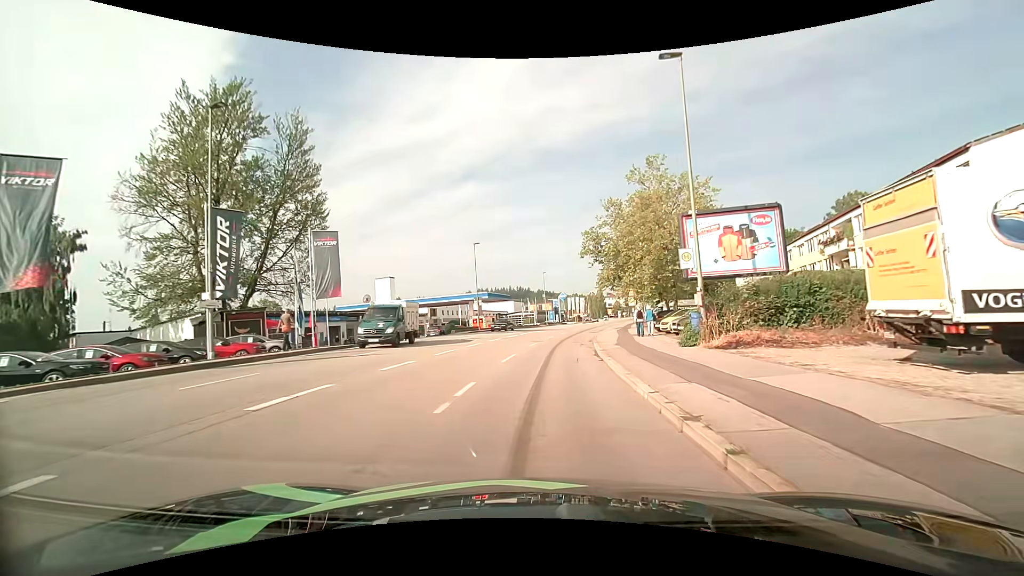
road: tertiary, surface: asphalt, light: Day
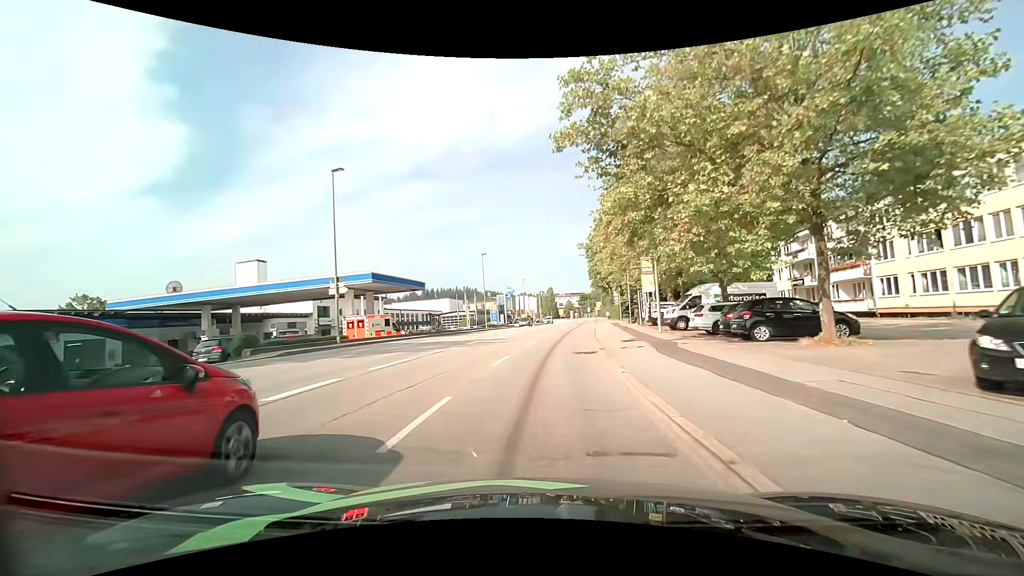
(+1.6, +29.3) m; +6°
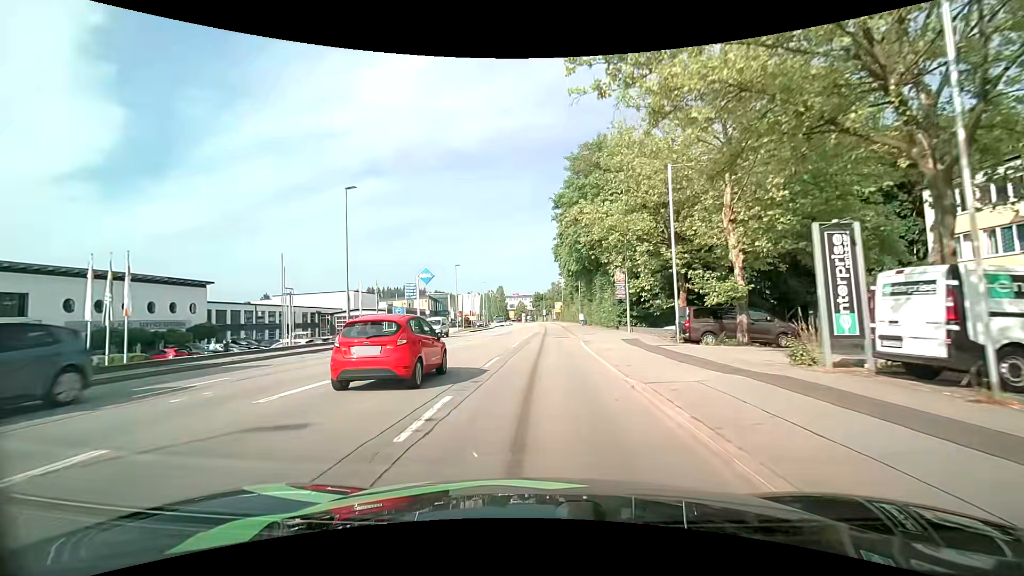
(+1.8, +35.1) m; +5°
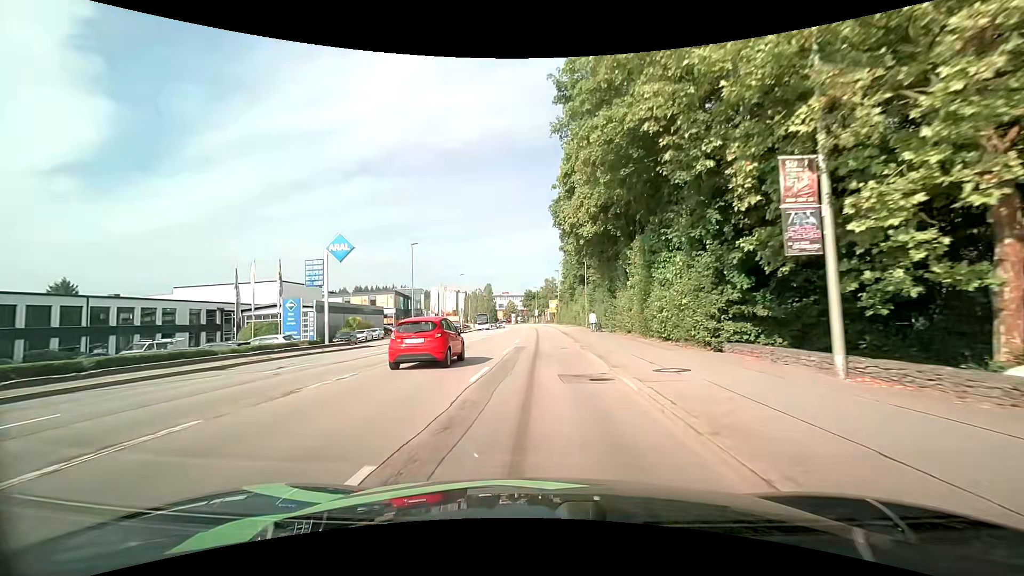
(+0.4, +22.5) m; +1°
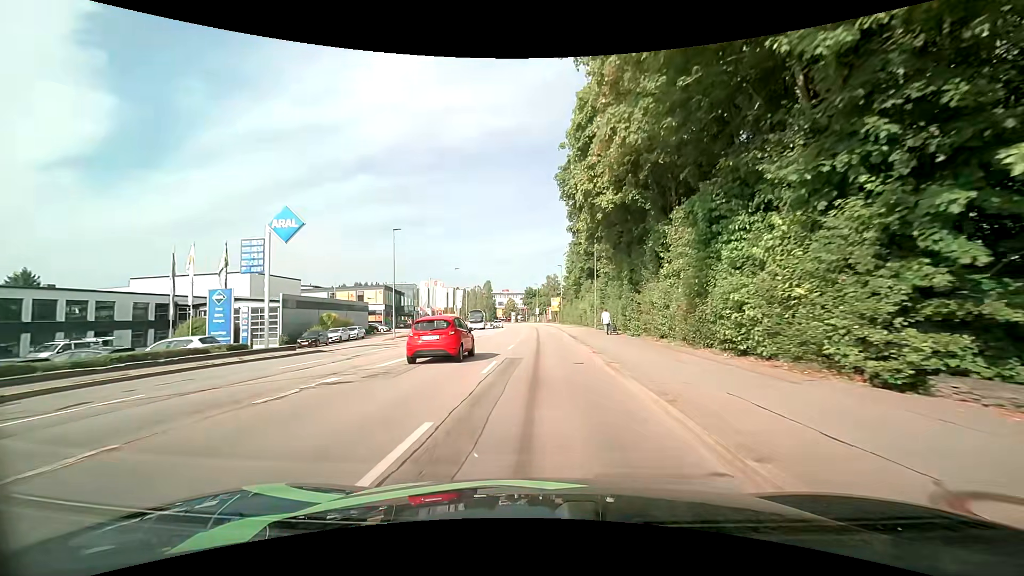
(0.0, +7.6) m; 0°
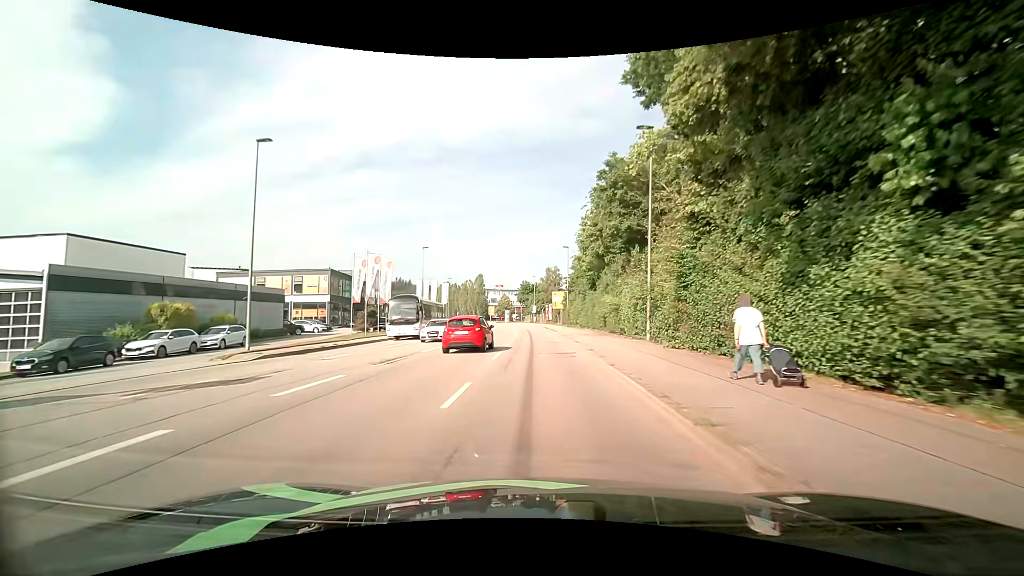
(0.0, +23.2) m; 0°
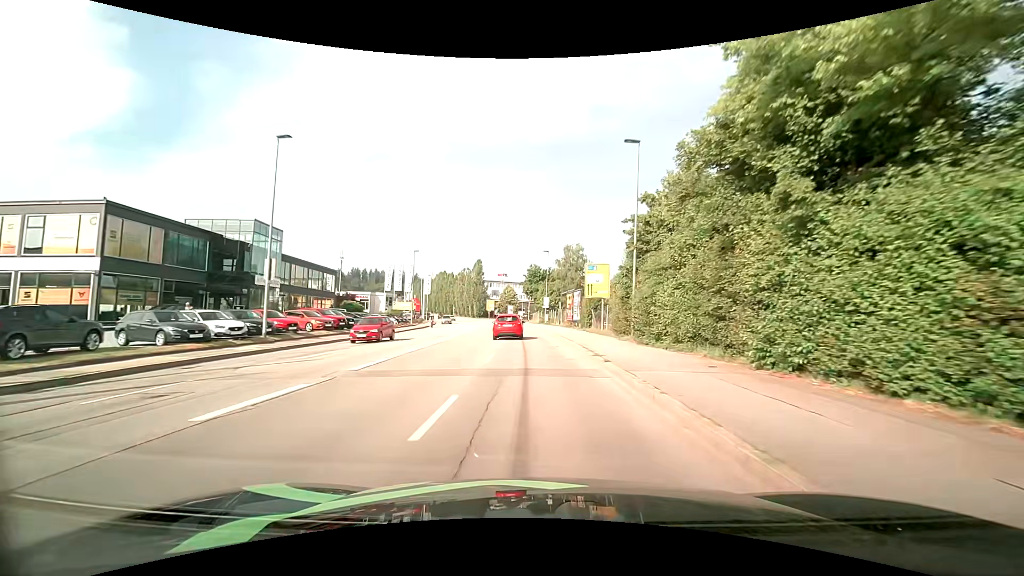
(-0.4, +38.2) m; -1°
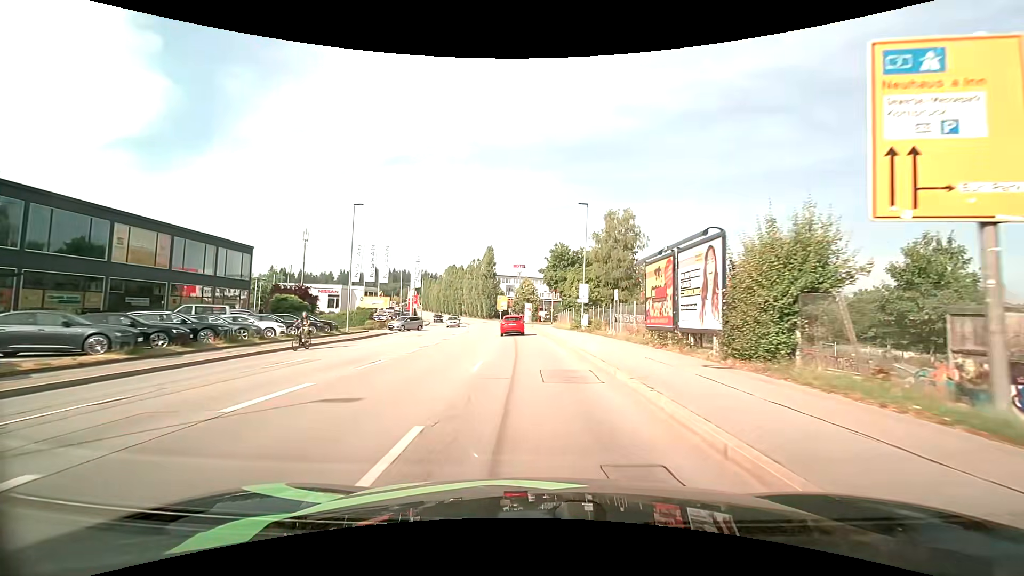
(-0.5, +29.7) m; -2°
(0, +10) (-1, +20) (-1, +30) (-2, +40) (-3, +50) (-4, +60) (-5, +70) (-7, +80) (-9, +89) (-11, +99) m
